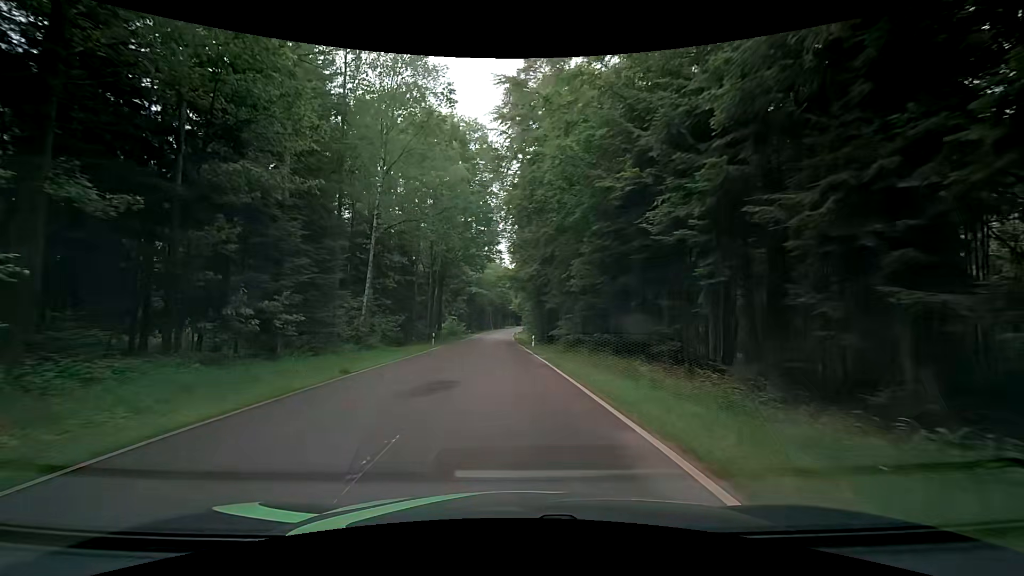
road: tertiary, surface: asphalt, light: Day
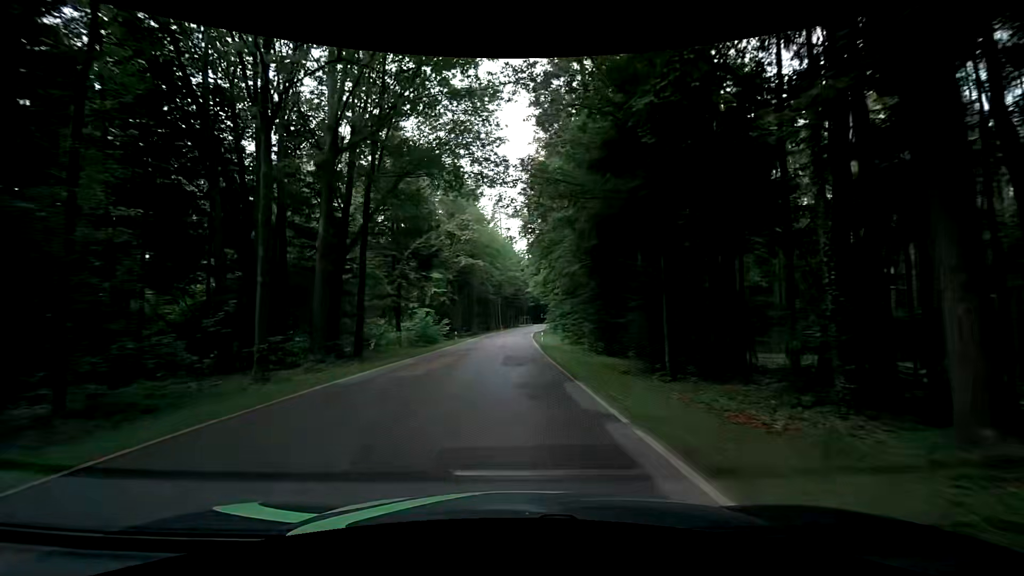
(-1.4, +38.2) m; -3°
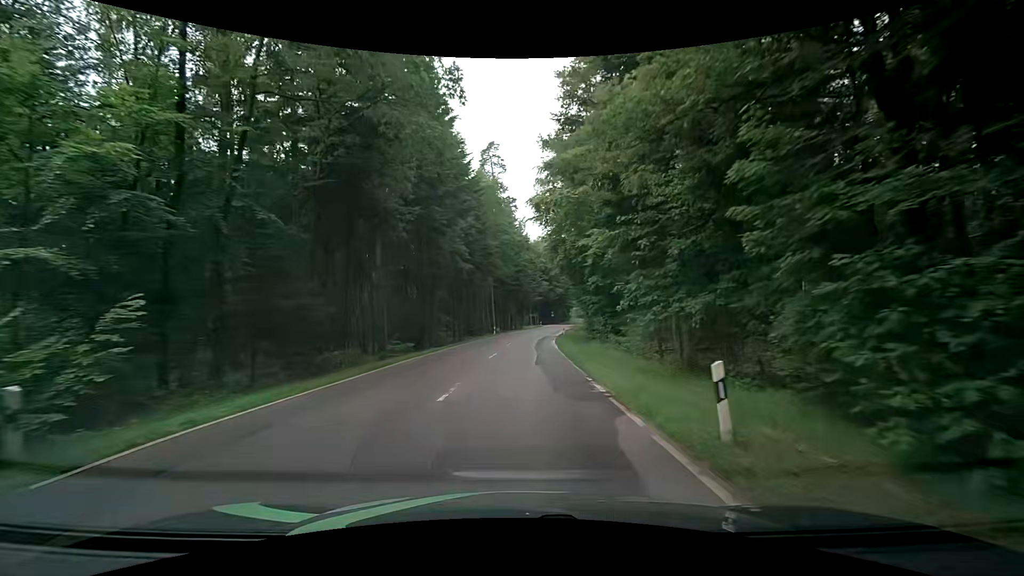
(+0.3, +40.8) m; +1°
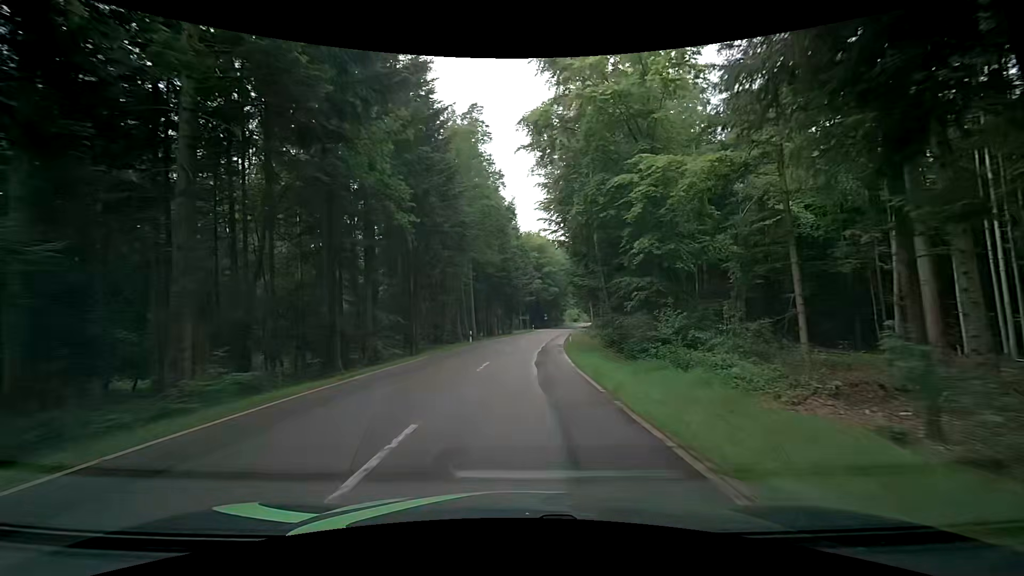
(-0.2, +16.9) m; -2°
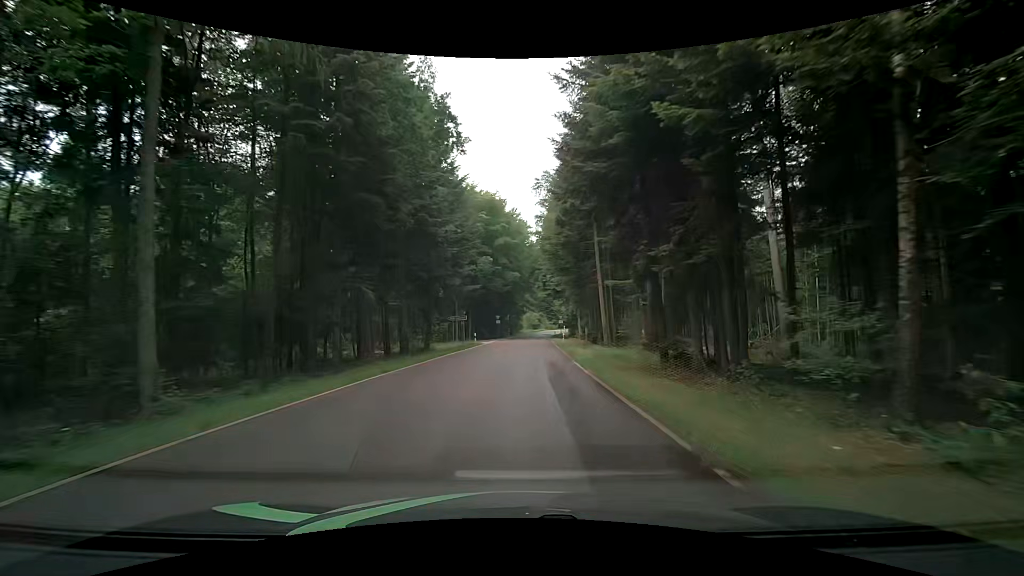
(+2.9, +43.1) m; +8°
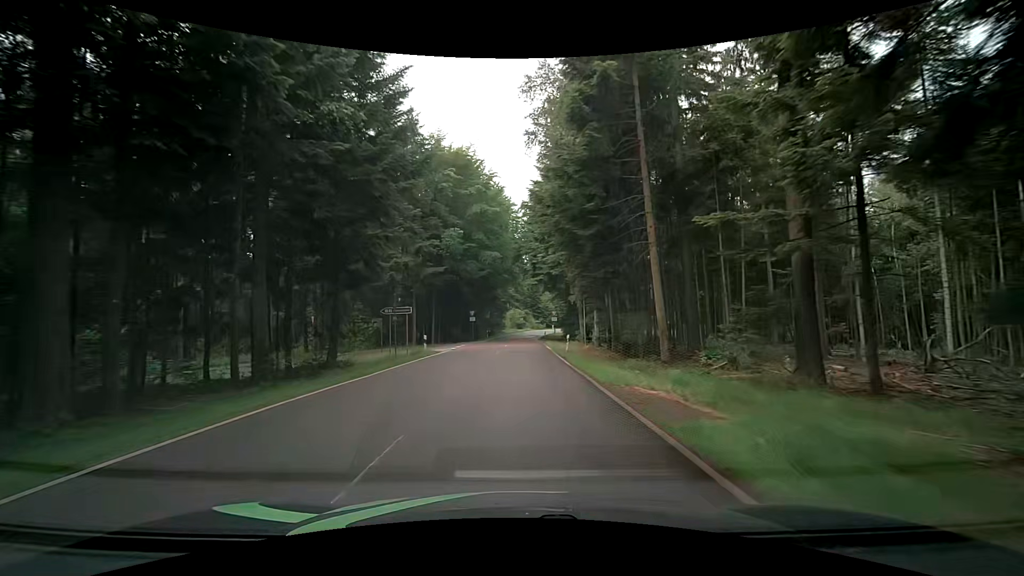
(+0.1, +17.5) m; +2°
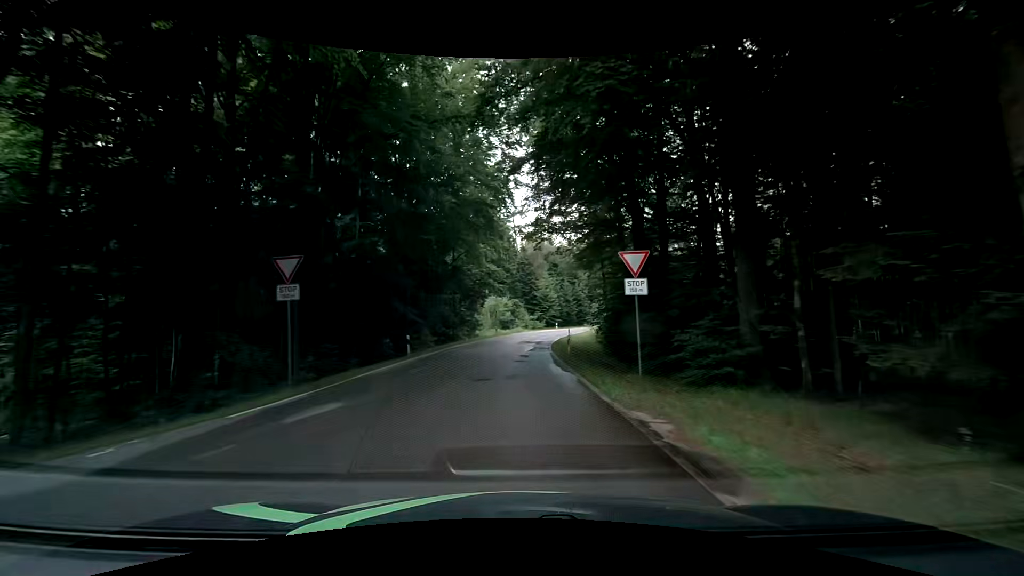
(+0.4, +43.9) m; +1°
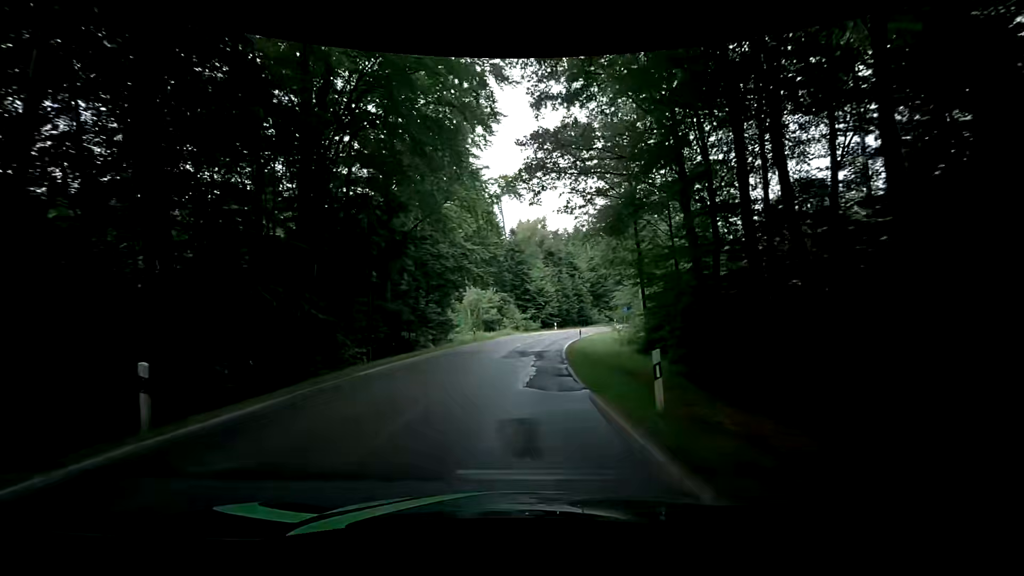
(-0.1, +16.8) m; 0°
(0, +10) (+1, +20) (+2, +30) (+3, +40) (+6, +49) (+9, +59) (+13, +68) (+18, +77) (+23, +85) (+28, +94) m
